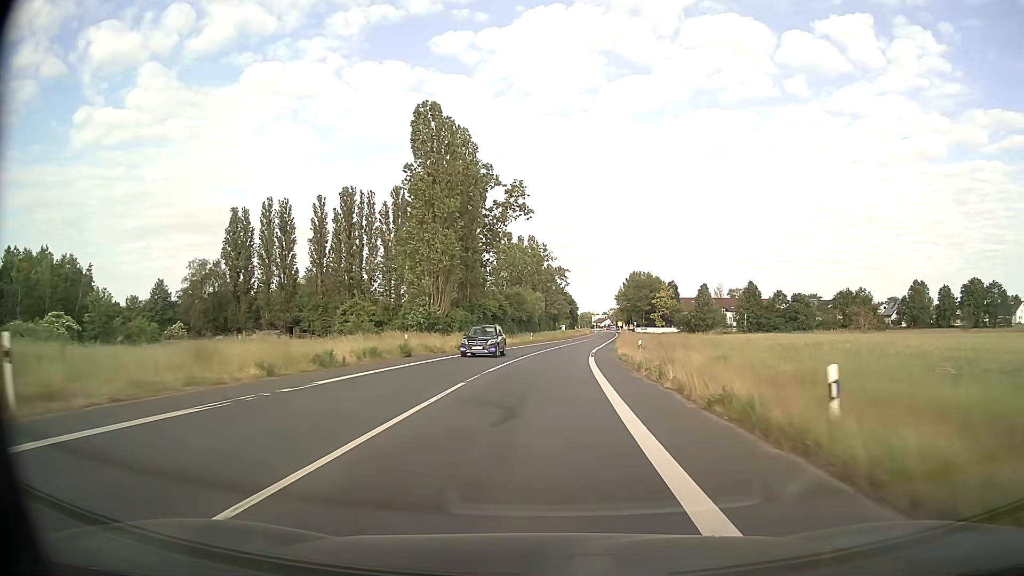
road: secondary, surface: asphalt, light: Day
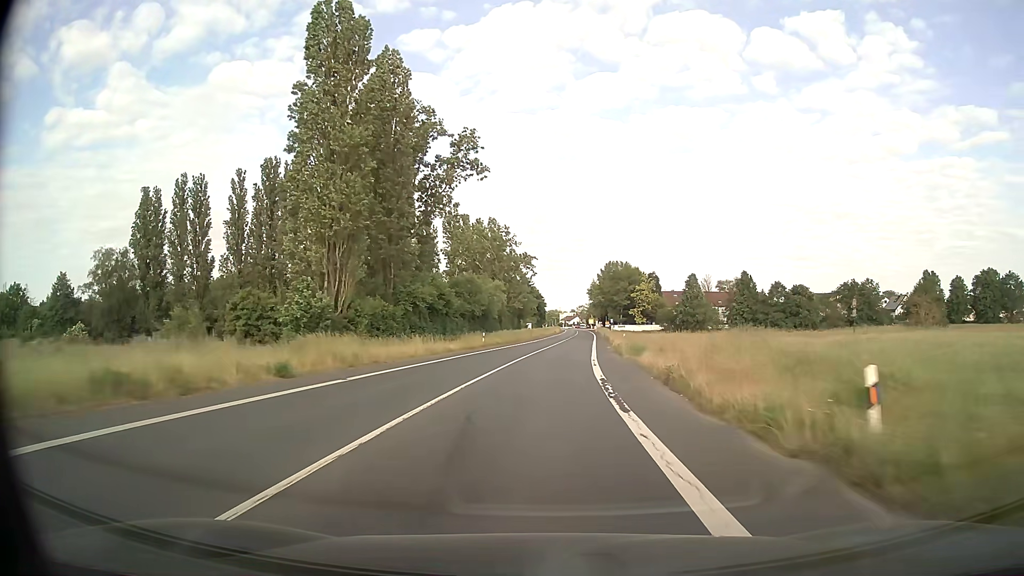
(+0.7, +26.3) m; +3°
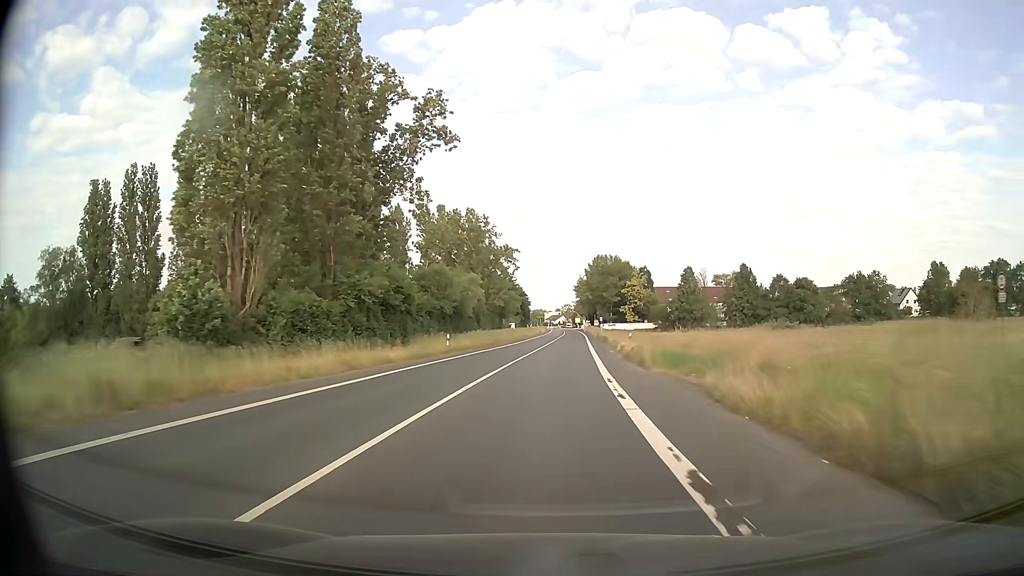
(+0.2, +13.0) m; +1°
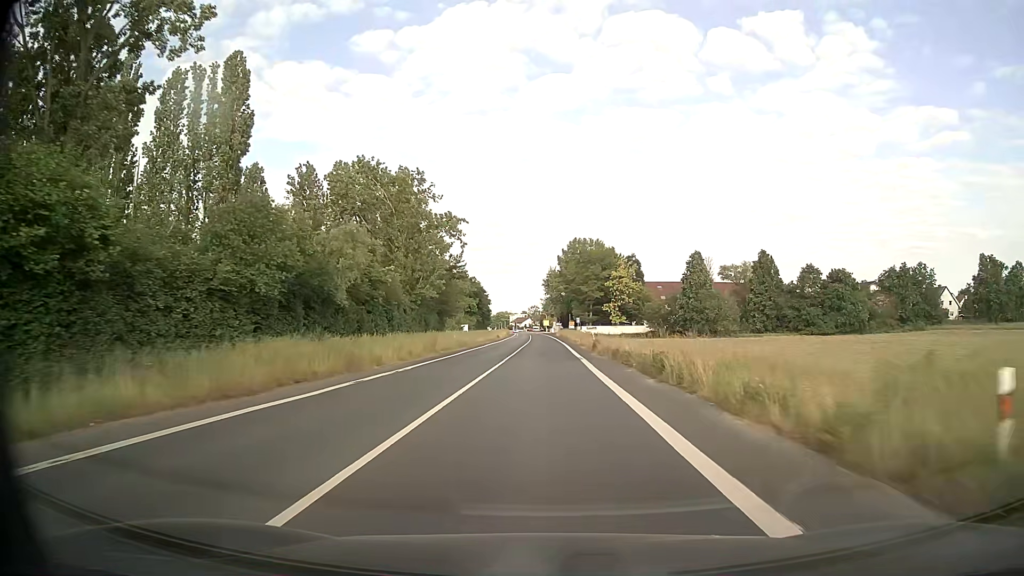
(+1.1, +38.6) m; +3°
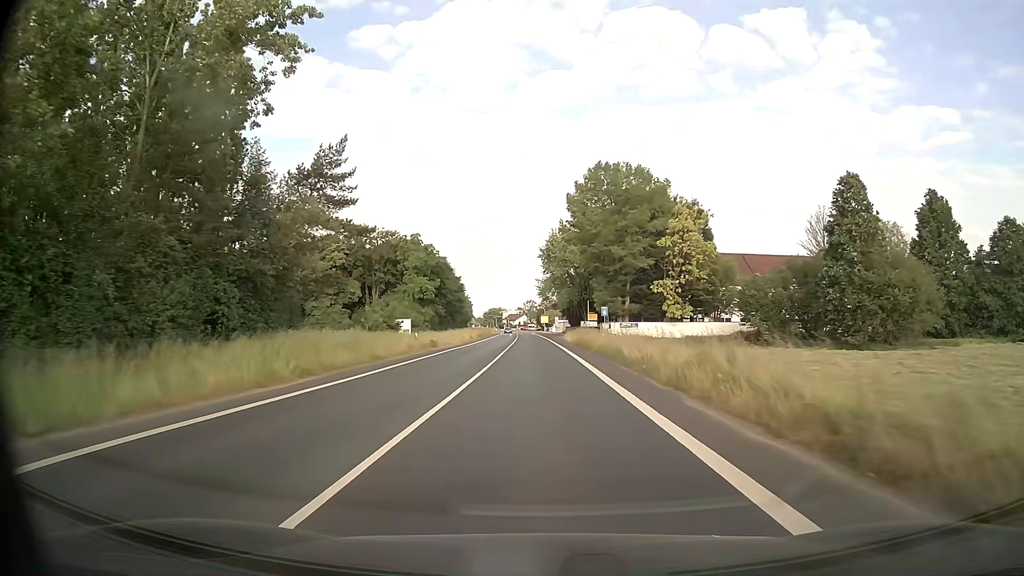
(+0.1, +61.7) m; 0°
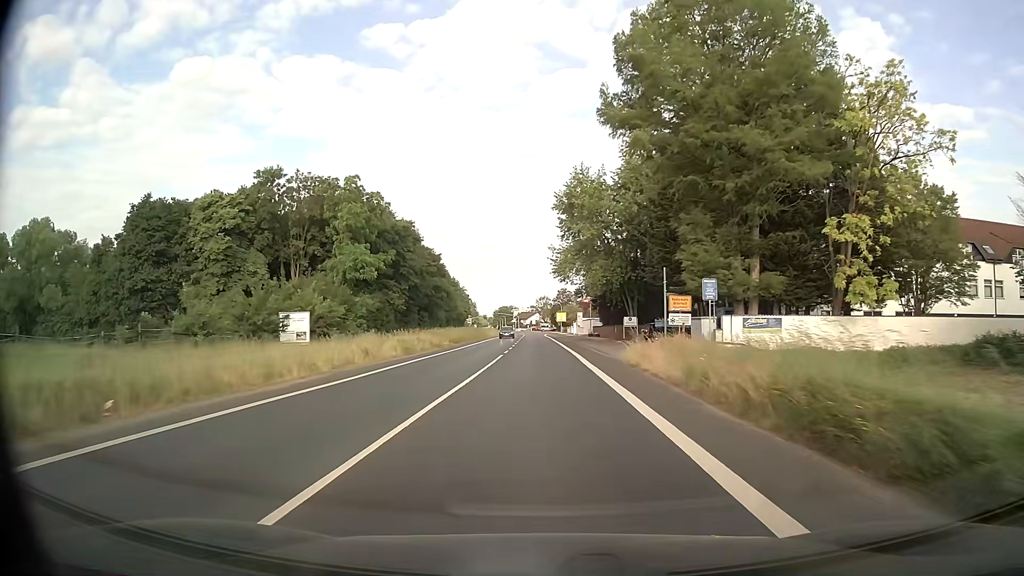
(-0.2, +41.3) m; -1°
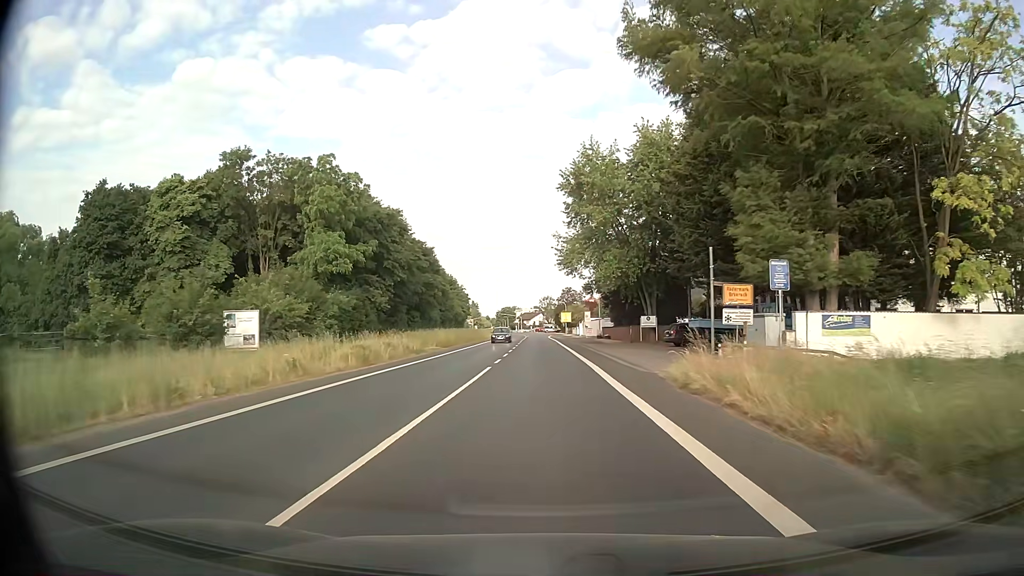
(0.0, +8.9) m; 0°
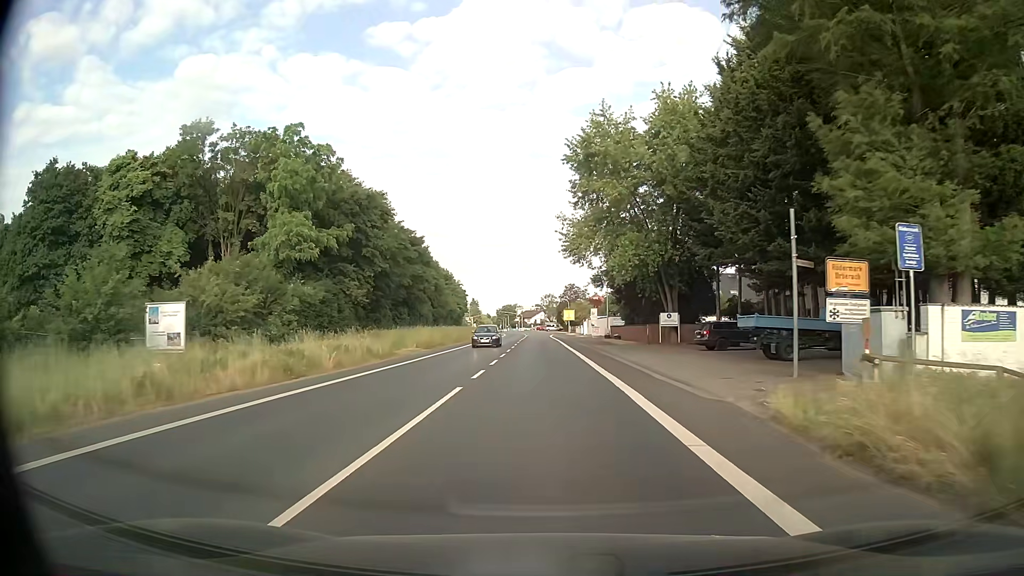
(-0.1, +8.3) m; 0°
(0, +10) (0, +20) (0, +30) (0, +40) (0, +50) (0, +60) (0, +70) (0, +80) (0, +90) (0, +100) m
